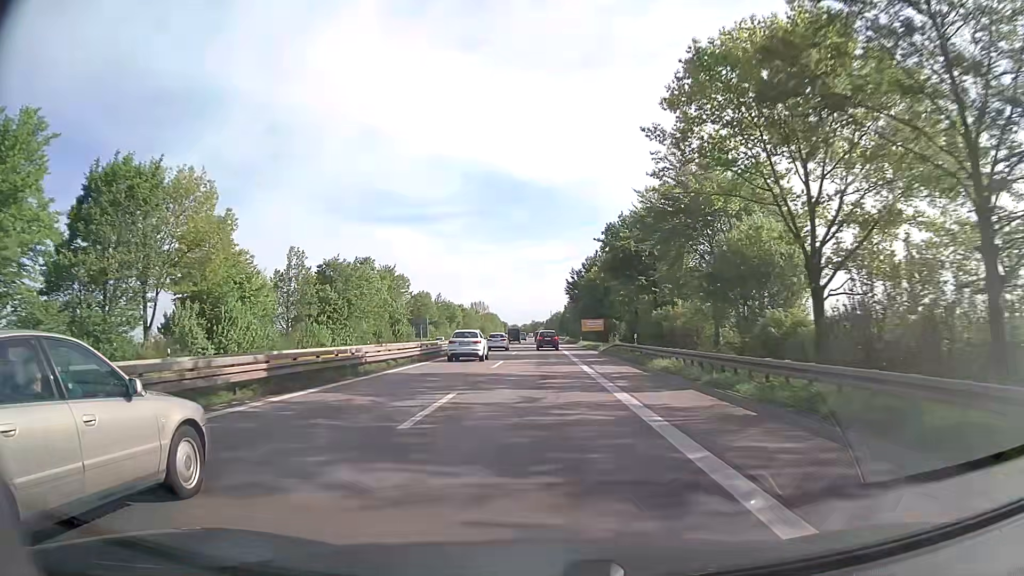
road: trunk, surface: asphalt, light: Day
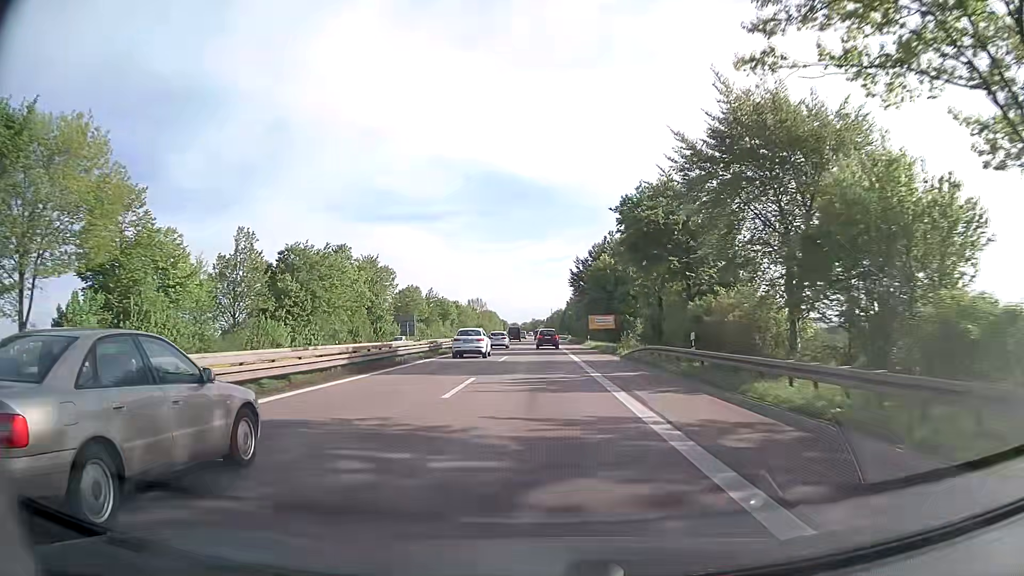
(0.0, +13.7) m; 0°
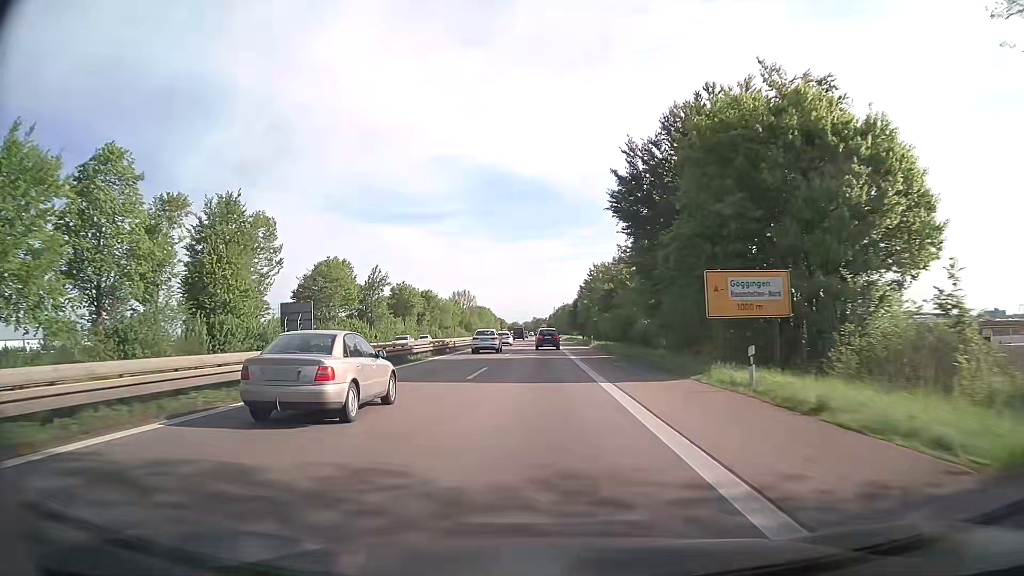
(-0.1, +55.1) m; 0°
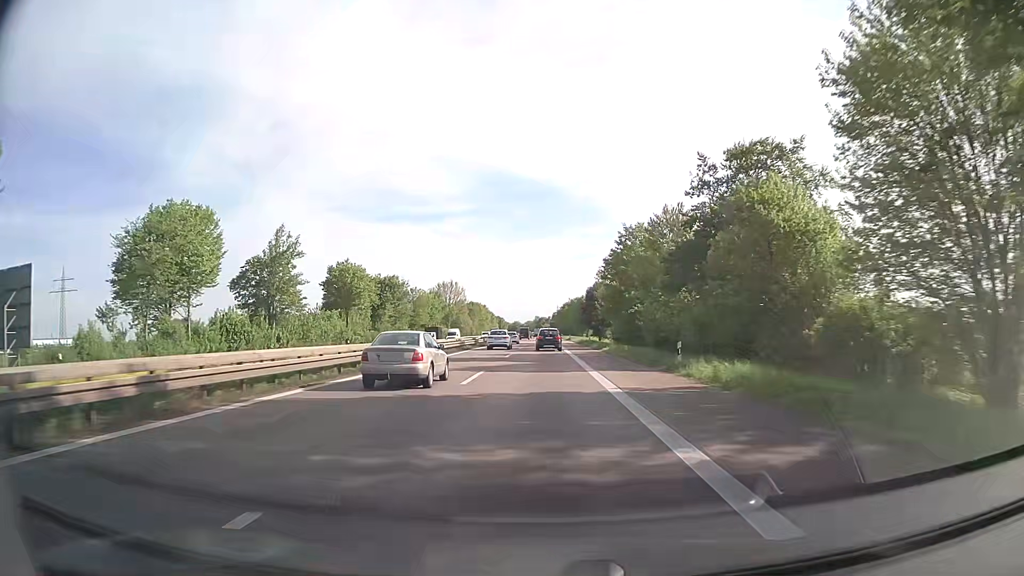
(+0.1, +41.2) m; 0°
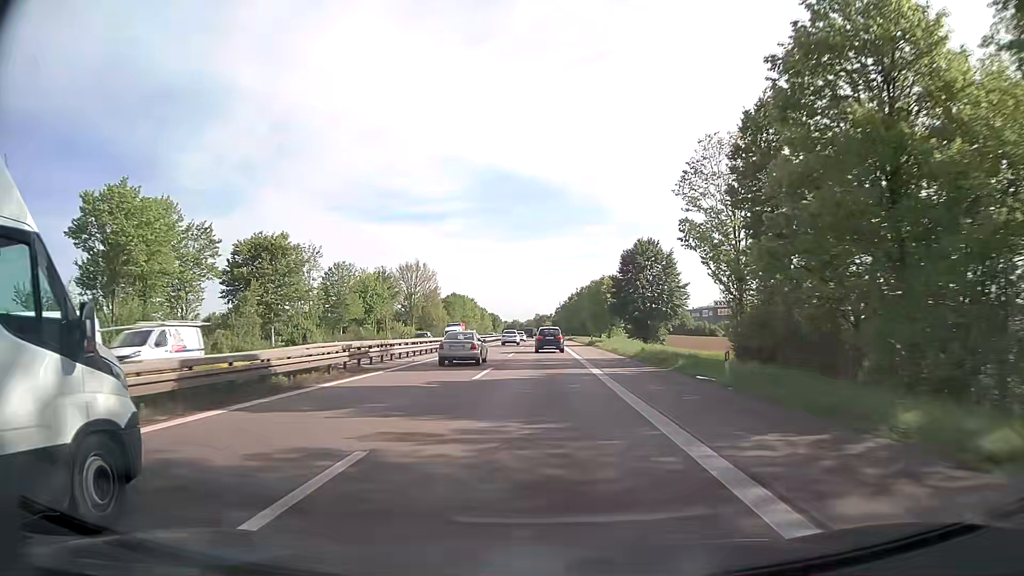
(-0.1, +54.6) m; 0°
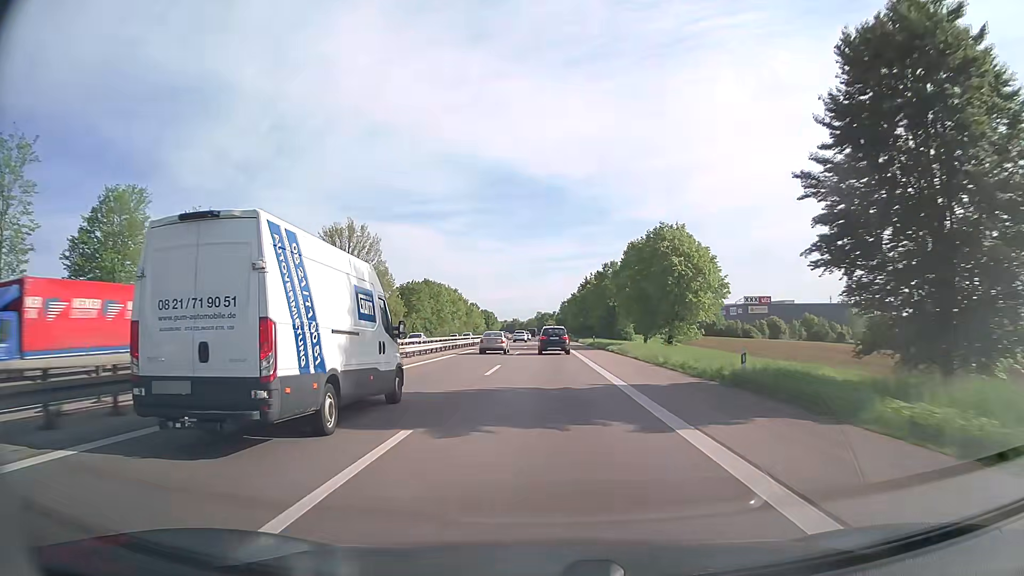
(-0.2, +52.6) m; 0°
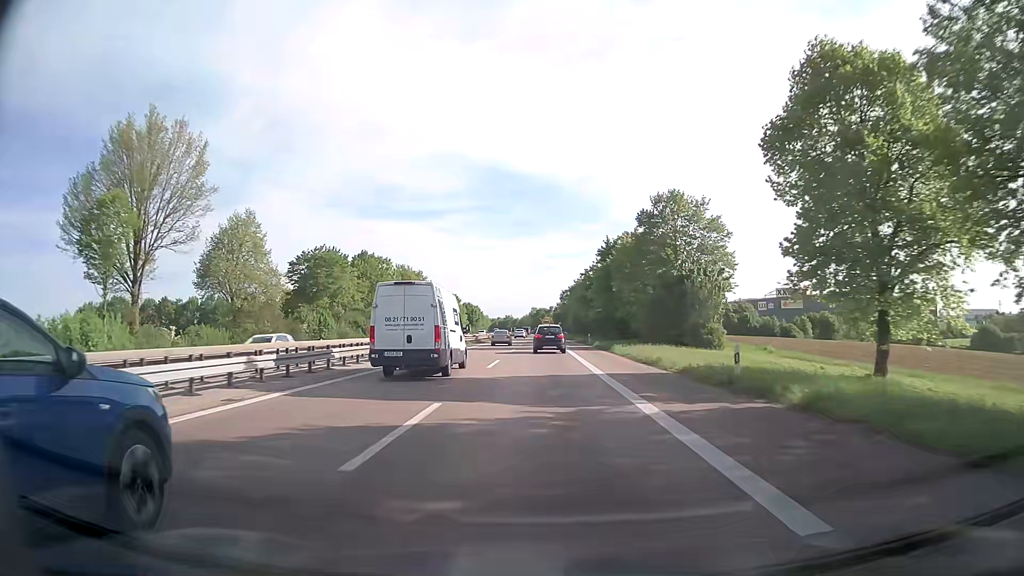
(+0.2, +50.8) m; 0°
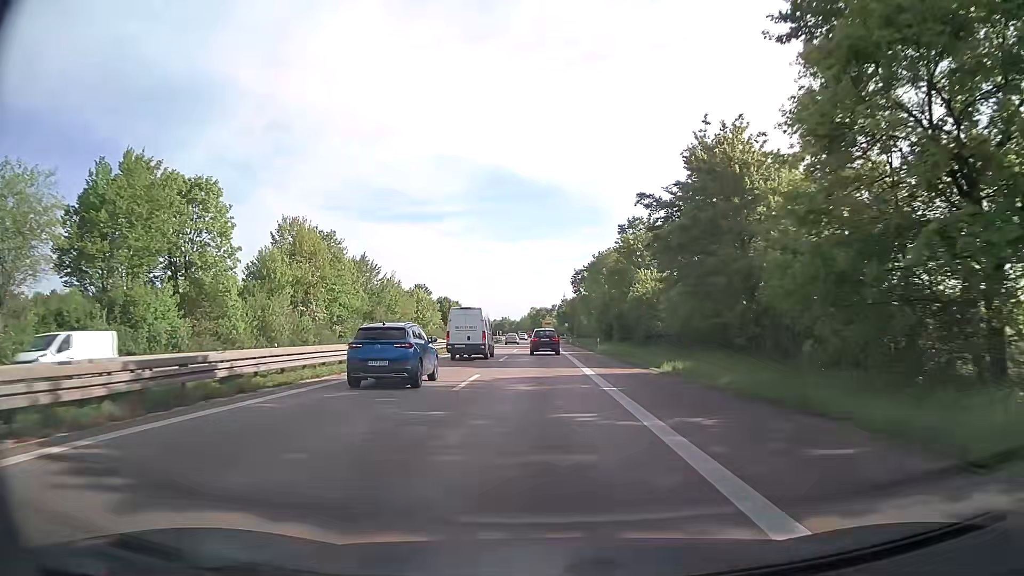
(-0.2, +62.5) m; 0°
(0, +10) (0, +20) (0, +30) (0, +40) (0, +50) (0, +60) (0, +70) (0, +80) (0, +90) (0, +100) m
